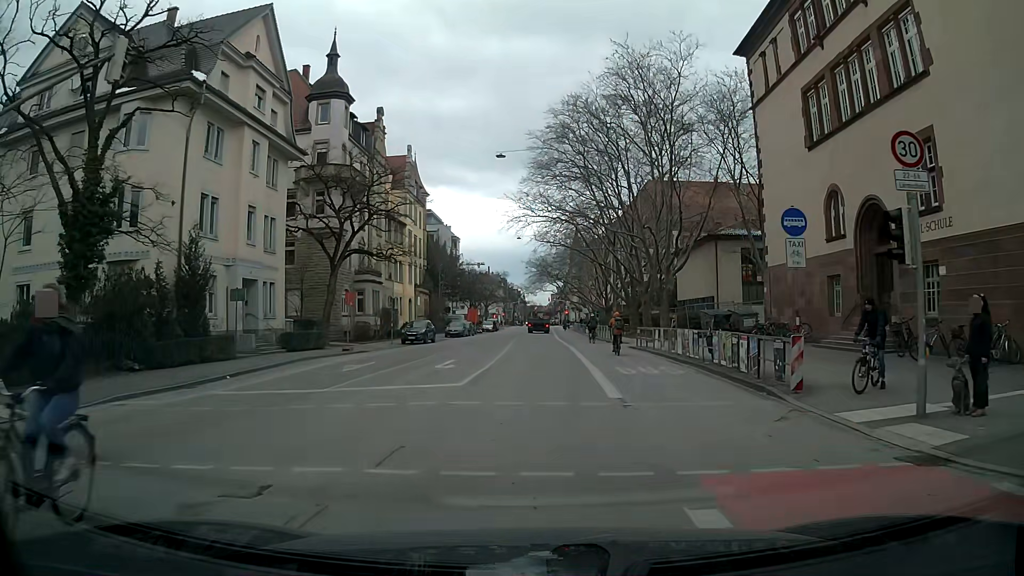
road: secondary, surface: asphalt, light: Day
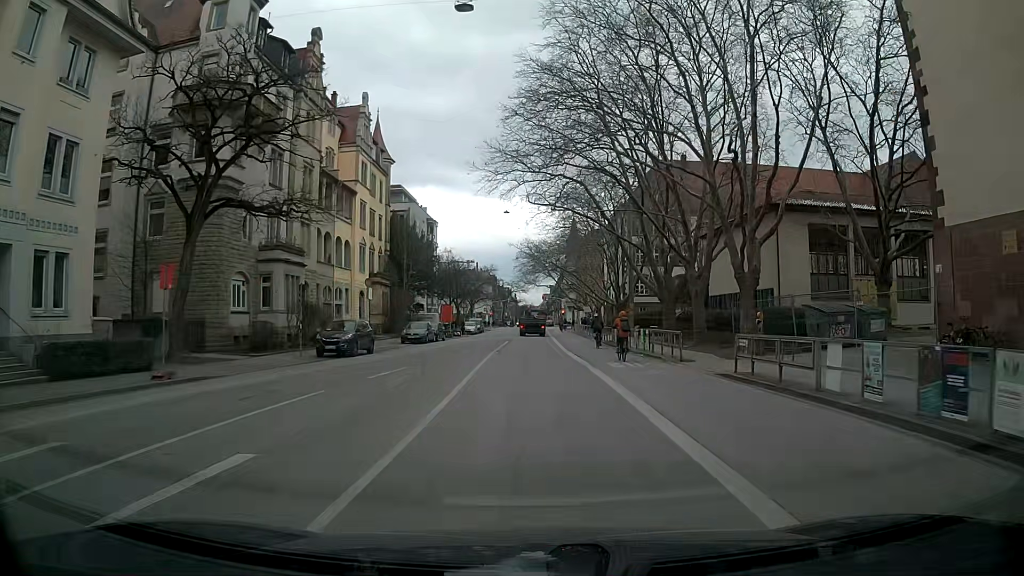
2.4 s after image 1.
(0.0, +18.1) m; +1°
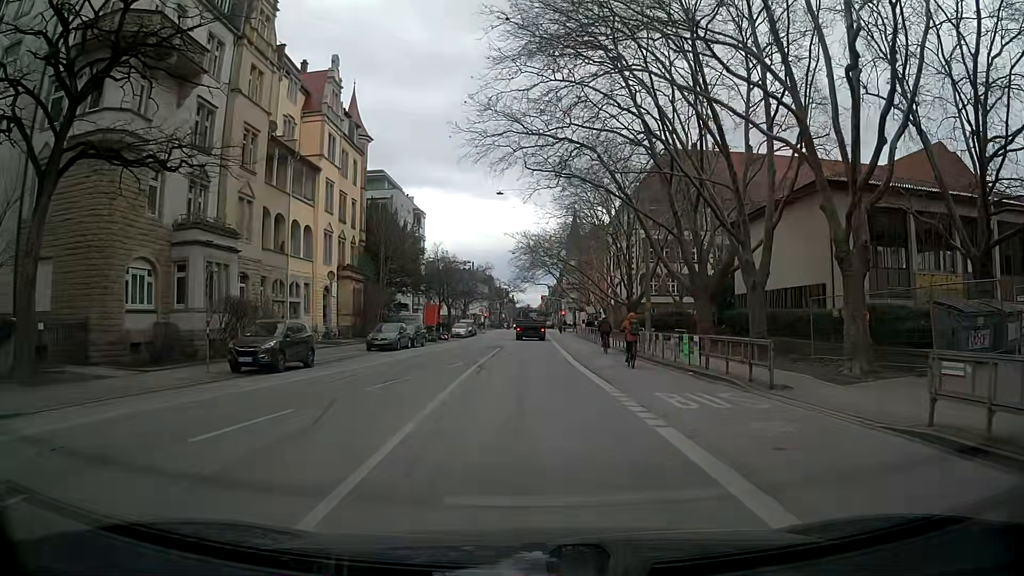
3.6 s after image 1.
(-0.1, +9.0) m; 0°
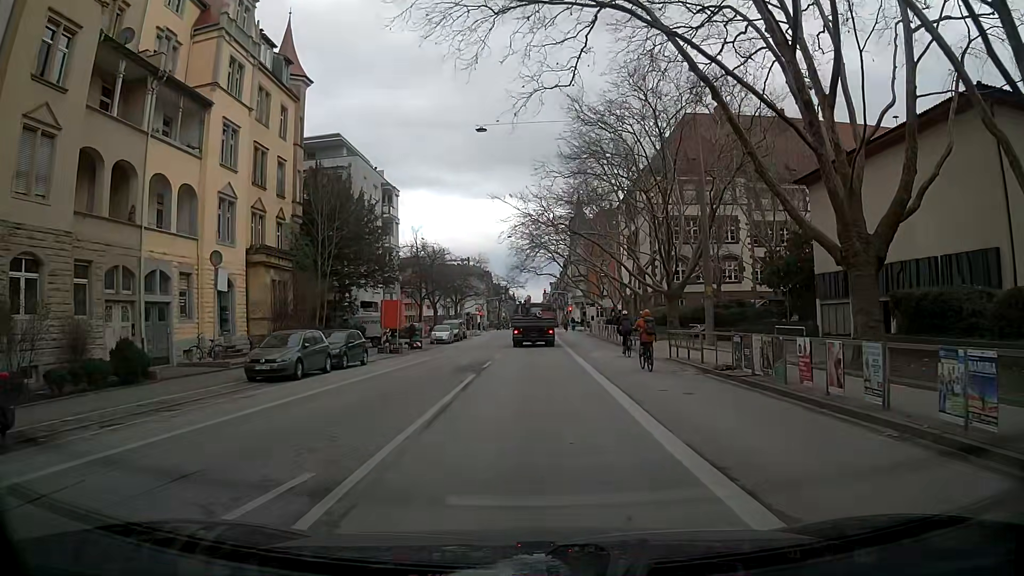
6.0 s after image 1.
(-0.1, +16.1) m; 0°
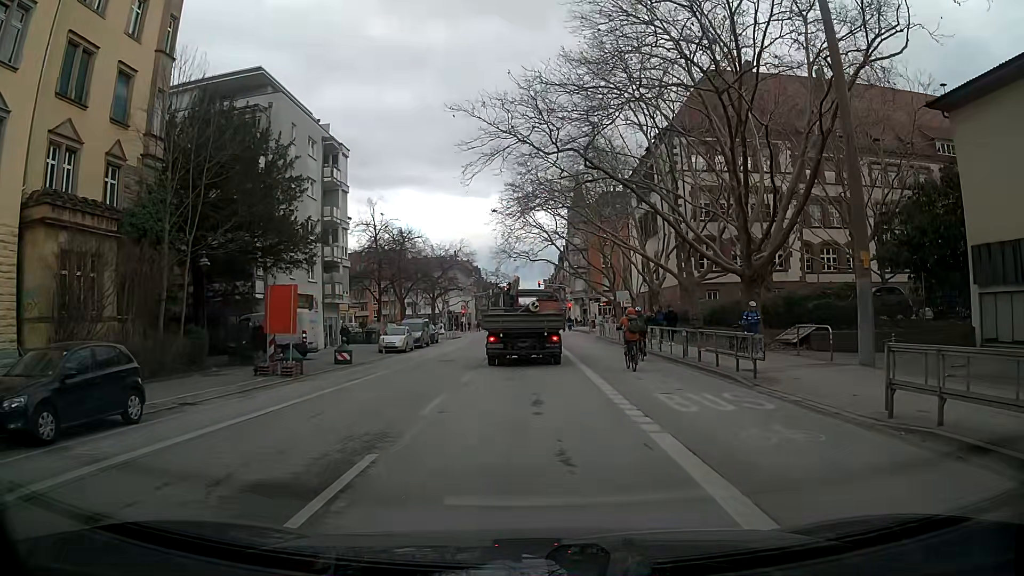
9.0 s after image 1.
(0.0, +16.3) m; 0°
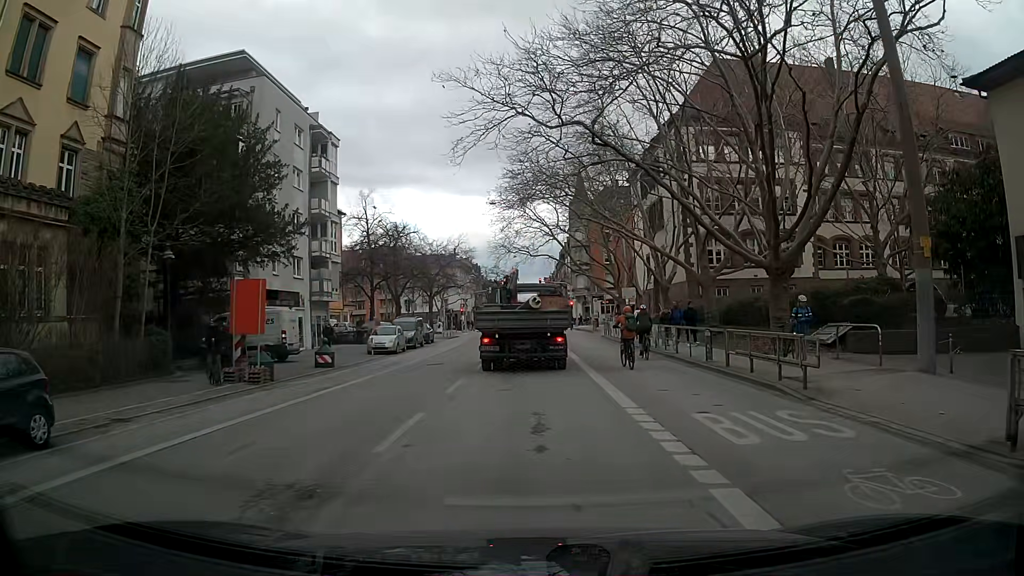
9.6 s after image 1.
(0.0, +2.8) m; -2°
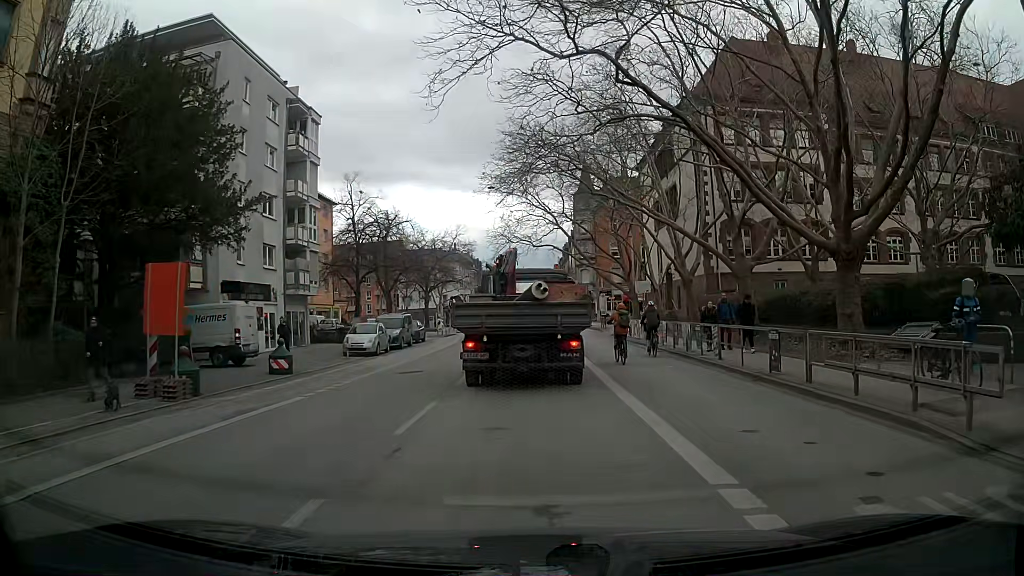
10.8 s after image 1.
(+0.1, +5.0) m; +1°
